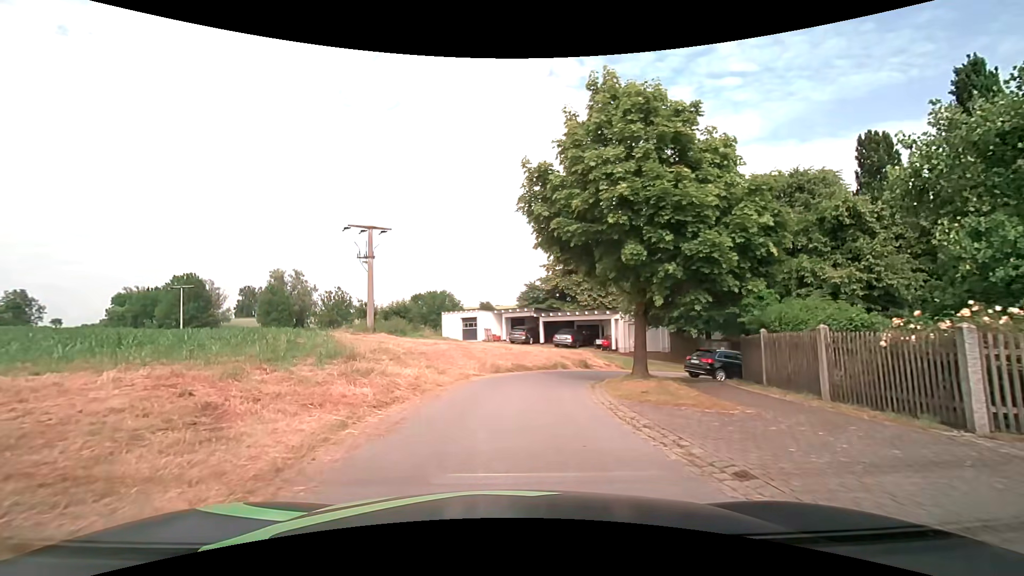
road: residential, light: Day
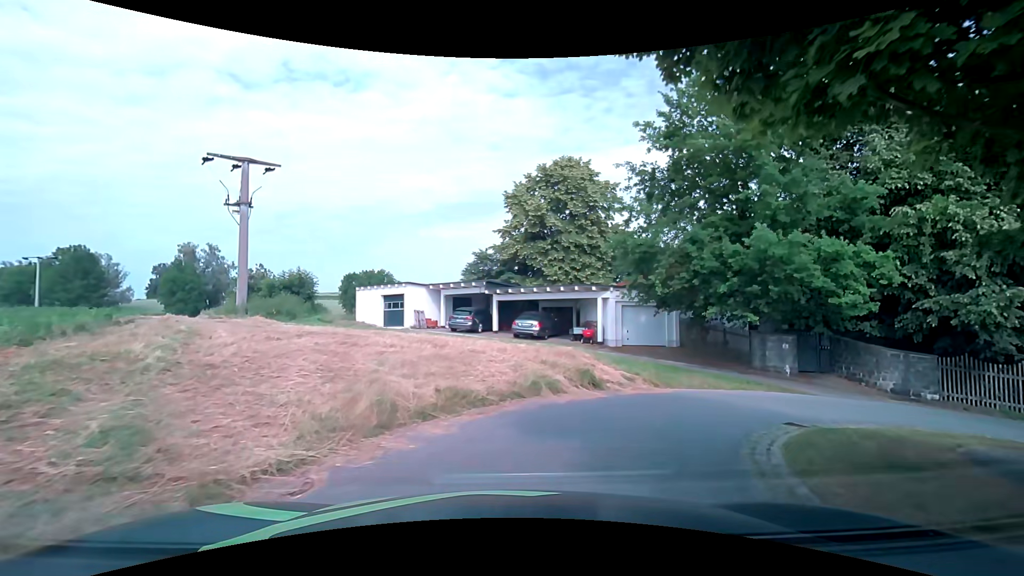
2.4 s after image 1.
(+0.3, +12.4) m; +5°
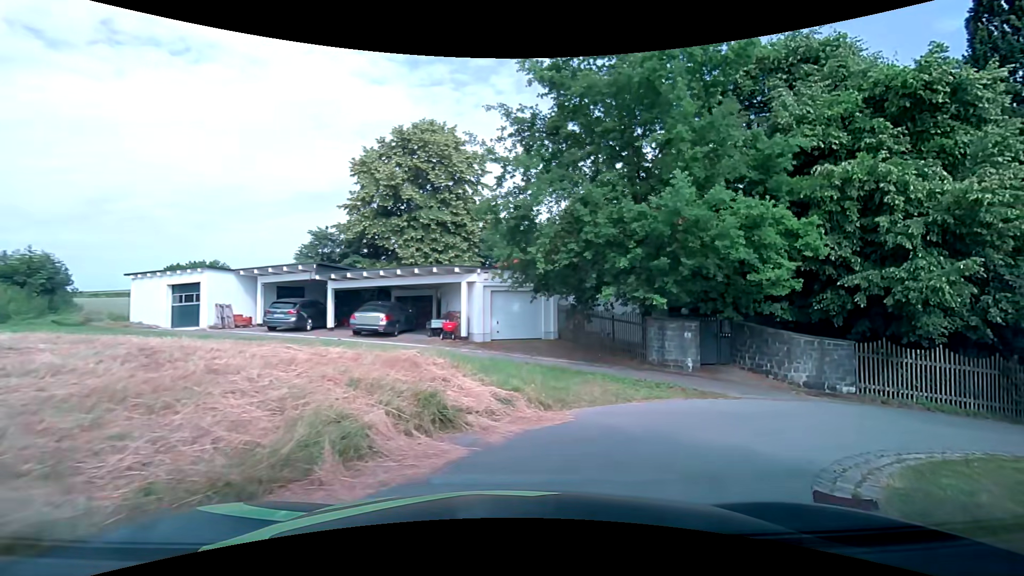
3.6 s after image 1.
(+0.7, +5.5) m; +17°
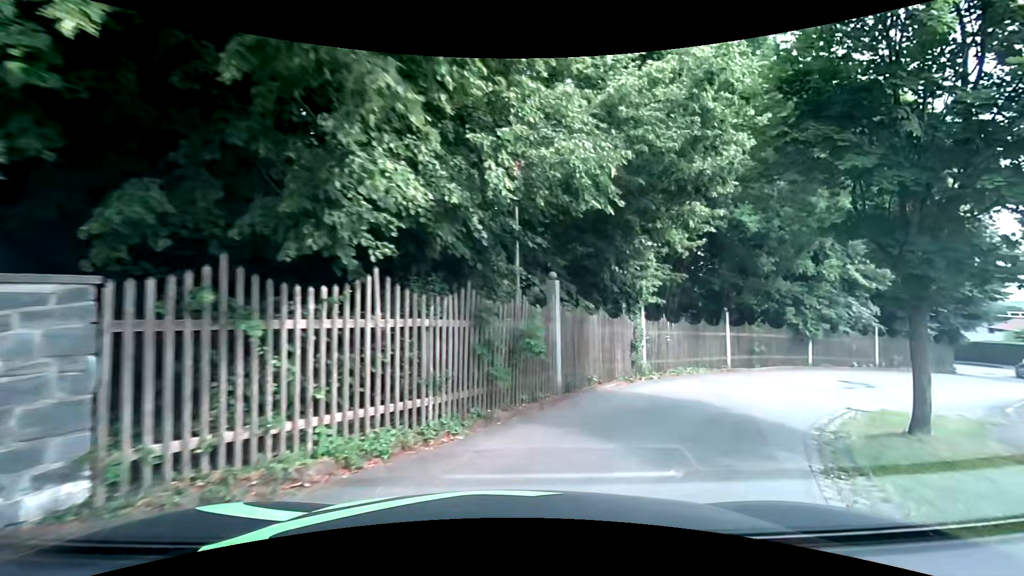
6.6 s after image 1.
(+6.4, +11.5) m; +62°
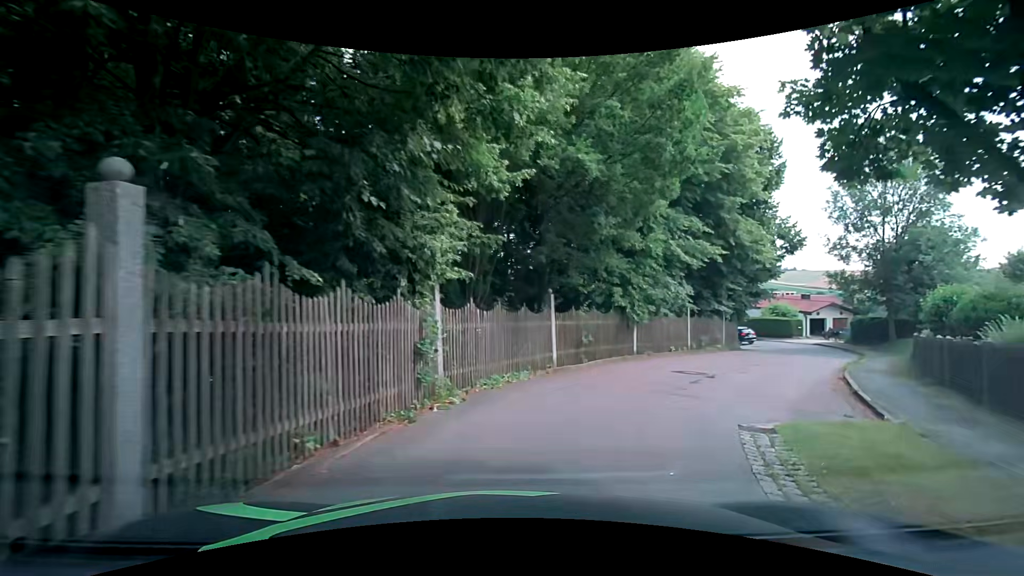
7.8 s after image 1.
(+1.1, +5.8) m; +20°
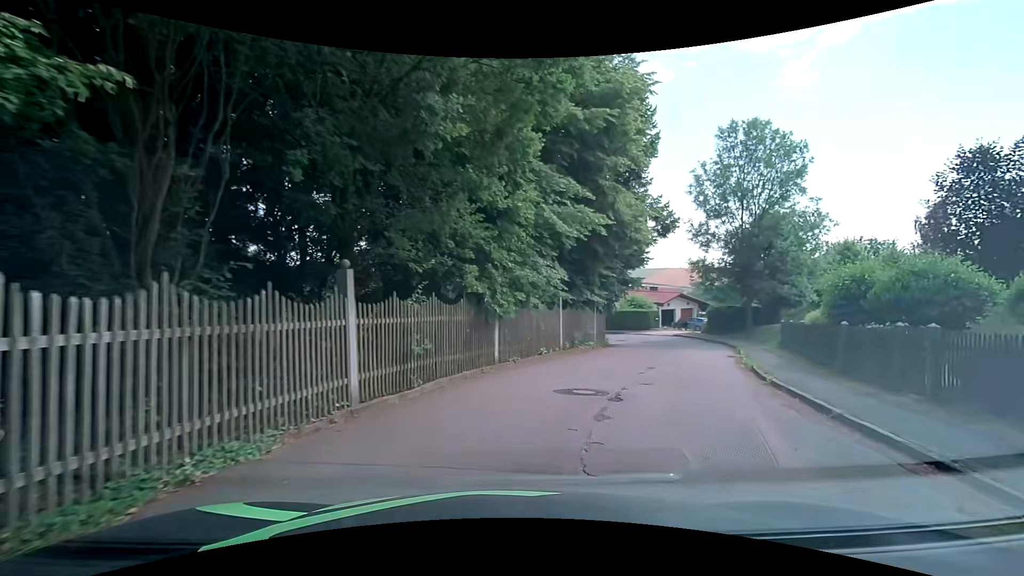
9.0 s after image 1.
(+0.9, +6.3) m; +15°
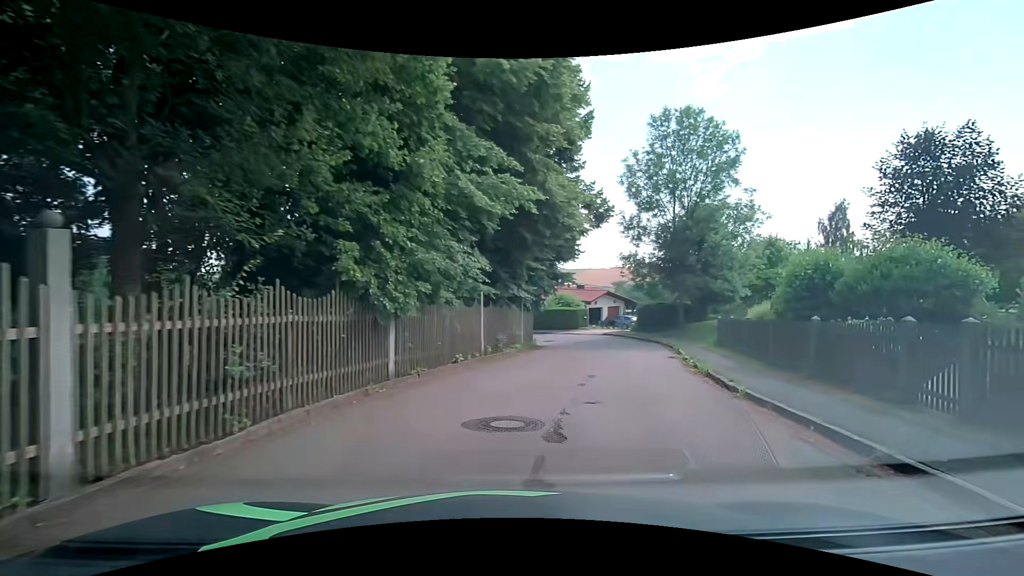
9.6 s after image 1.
(+0.3, +3.2) m; +9°
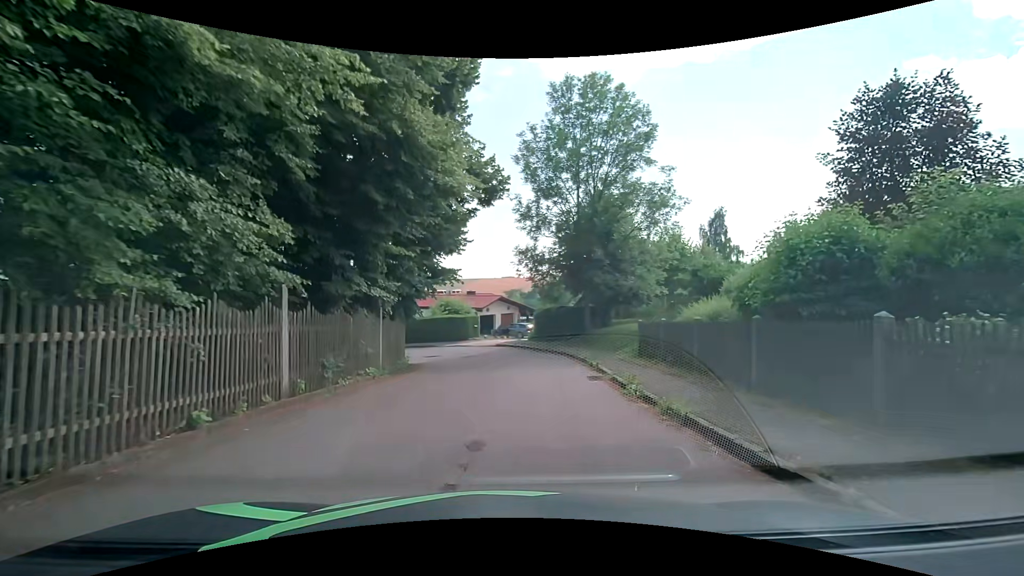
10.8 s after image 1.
(+0.8, +6.2) m; +12°
